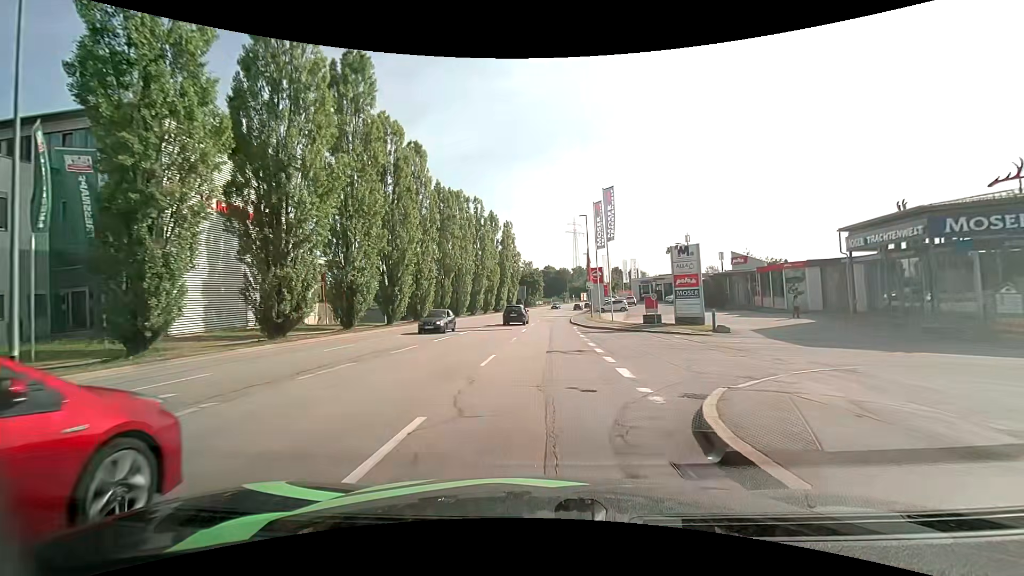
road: tertiary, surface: asphalt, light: Day
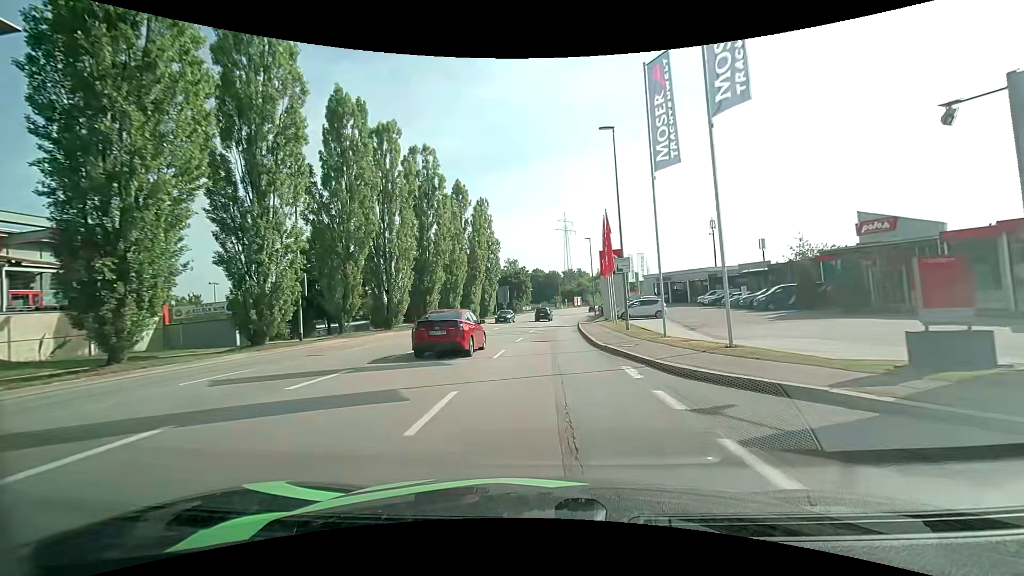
(0.0, +25.0) m; +1°
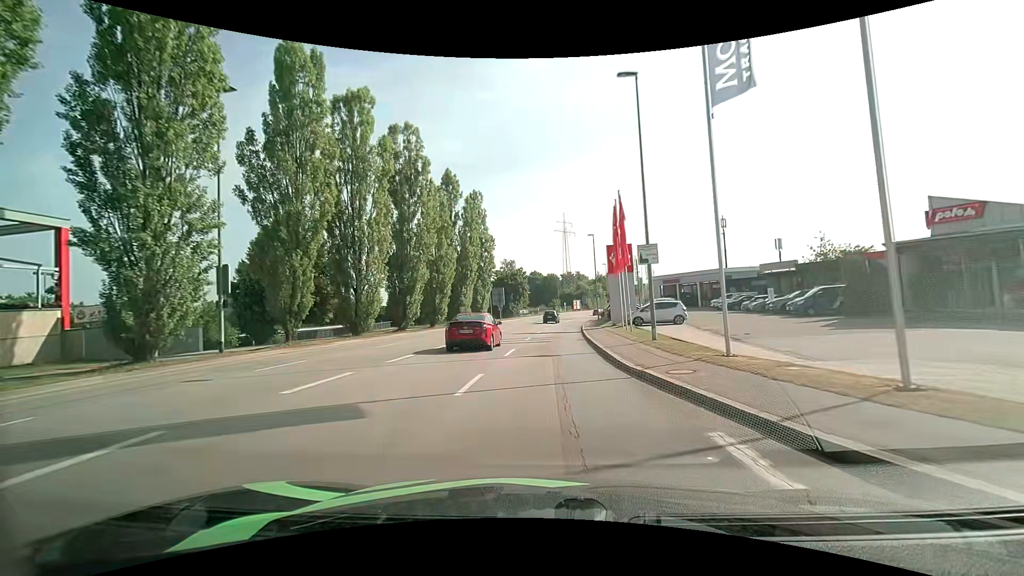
(0.0, +6.2) m; 0°
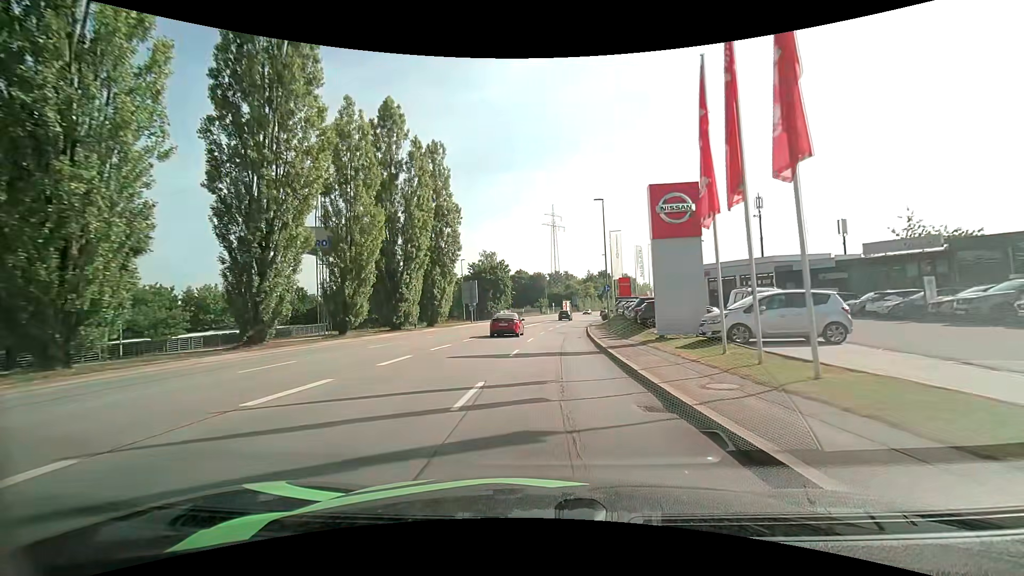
(+0.3, +19.3) m; +1°
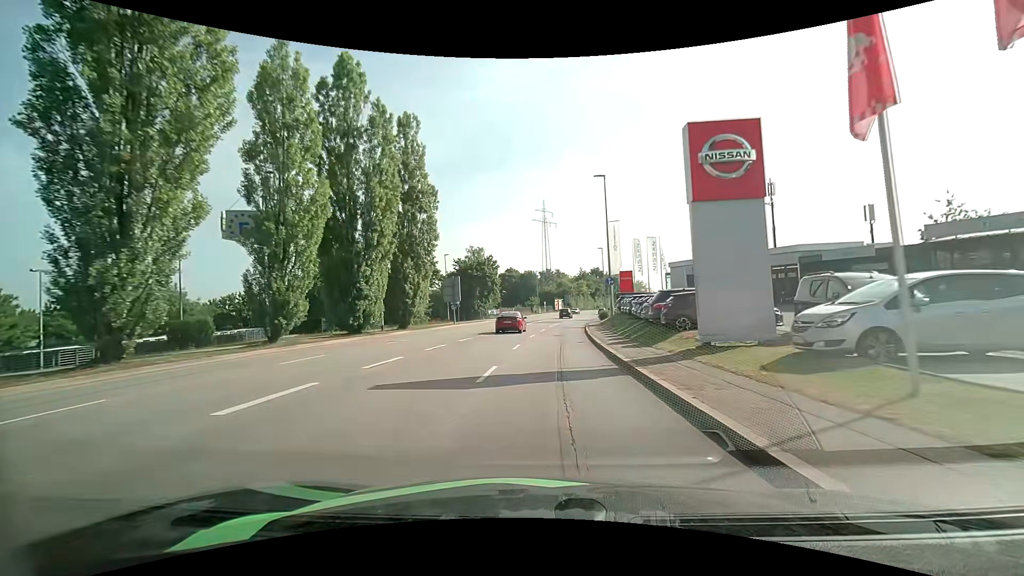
(+0.1, +6.6) m; +1°
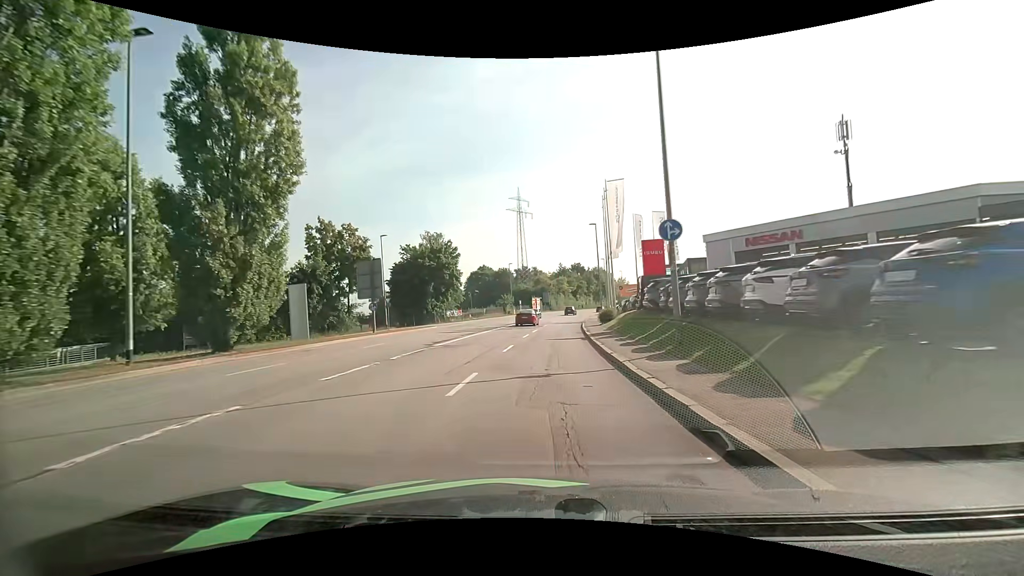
(+0.5, +20.1) m; +3°
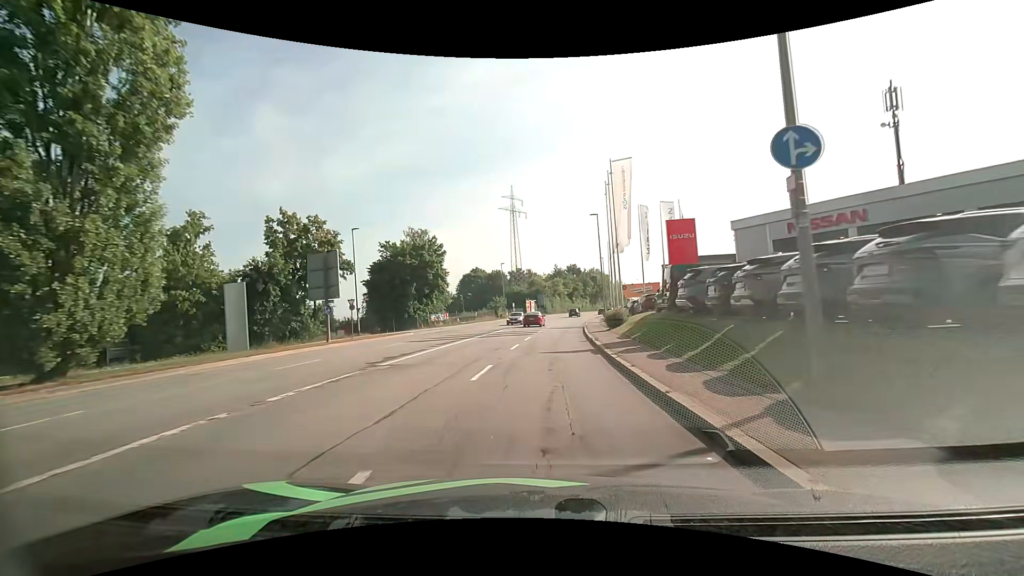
(0.0, +6.8) m; 0°
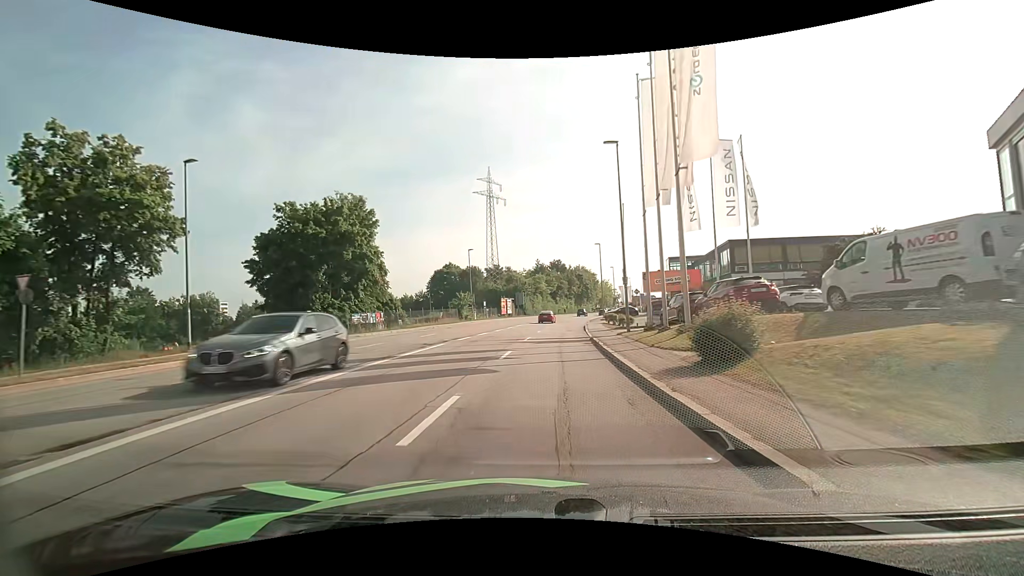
(+0.4, +20.5) m; +2°
(0, +10) (0, +20) (+1, +30) (+2, +40) (+3, +50) (+4, +60) (+5, +70) (+7, +80) (+8, +89) (+10, +99) m
